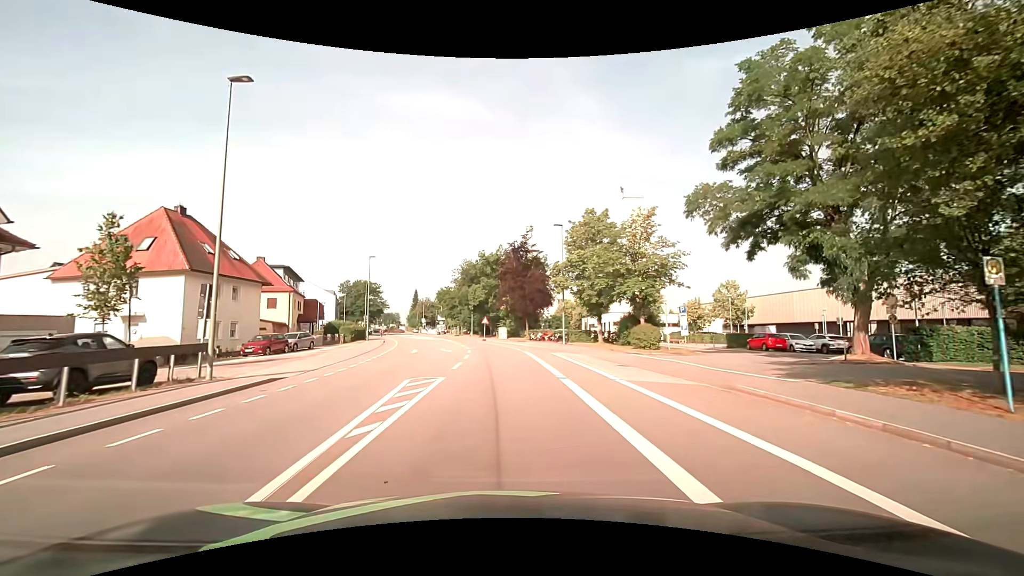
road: tertiary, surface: asphalt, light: Day
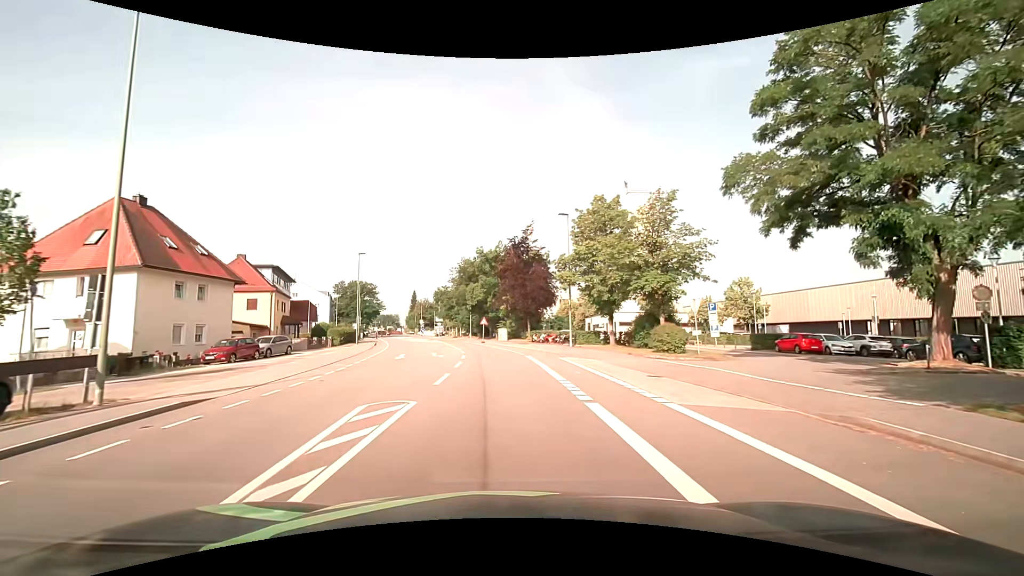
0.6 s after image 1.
(0.0, +4.3) m; -1°
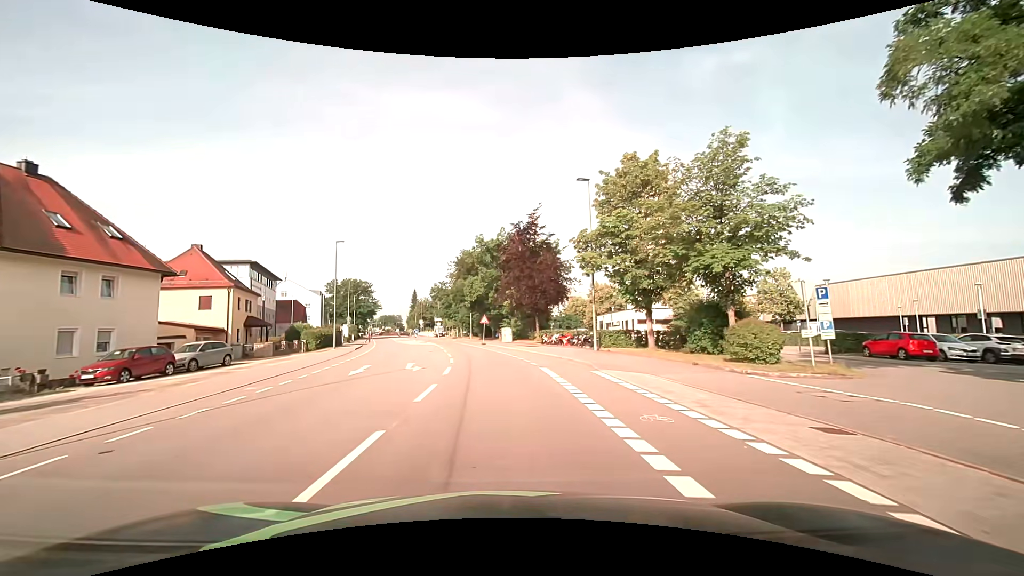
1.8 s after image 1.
(+0.1, +8.7) m; 0°
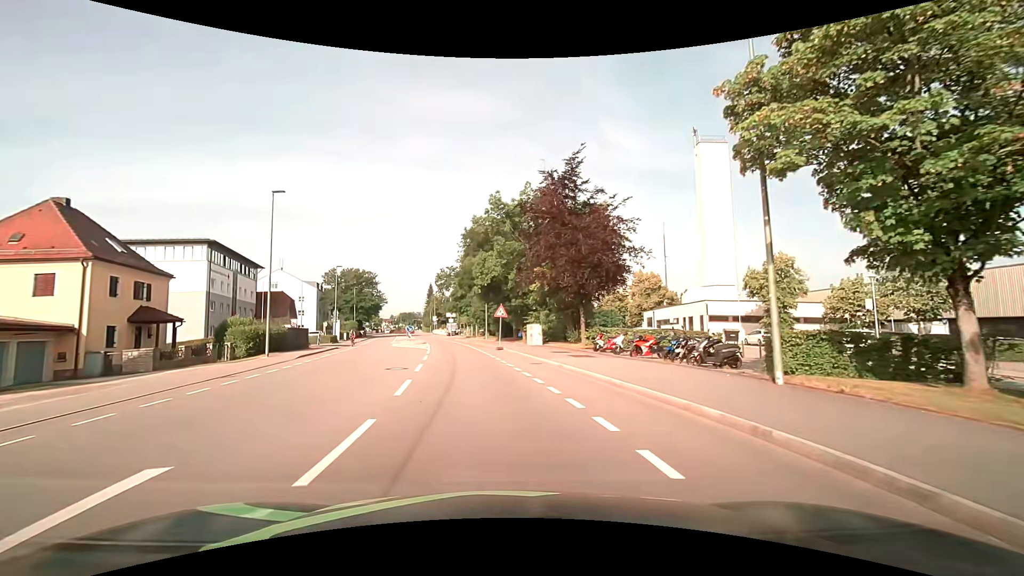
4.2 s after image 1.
(-0.4, +17.4) m; -3°
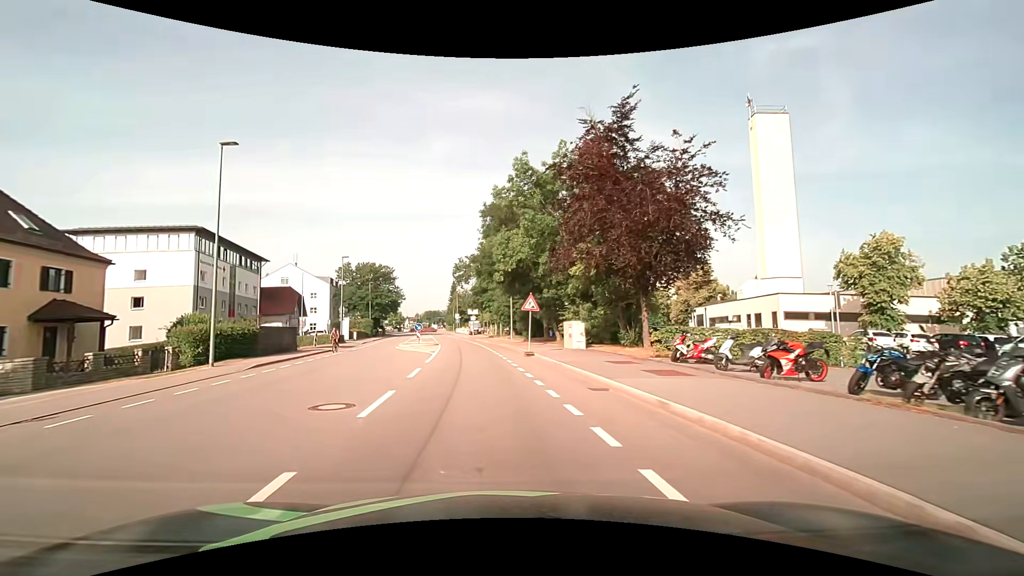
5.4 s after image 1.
(-0.2, +8.8) m; -3°
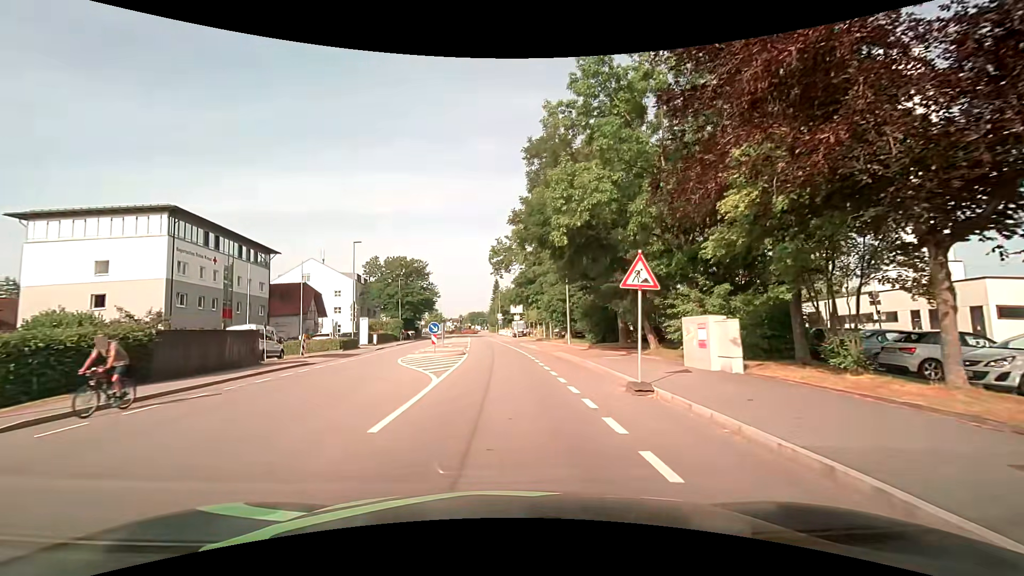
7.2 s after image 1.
(-0.7, +13.3) m; -5°
